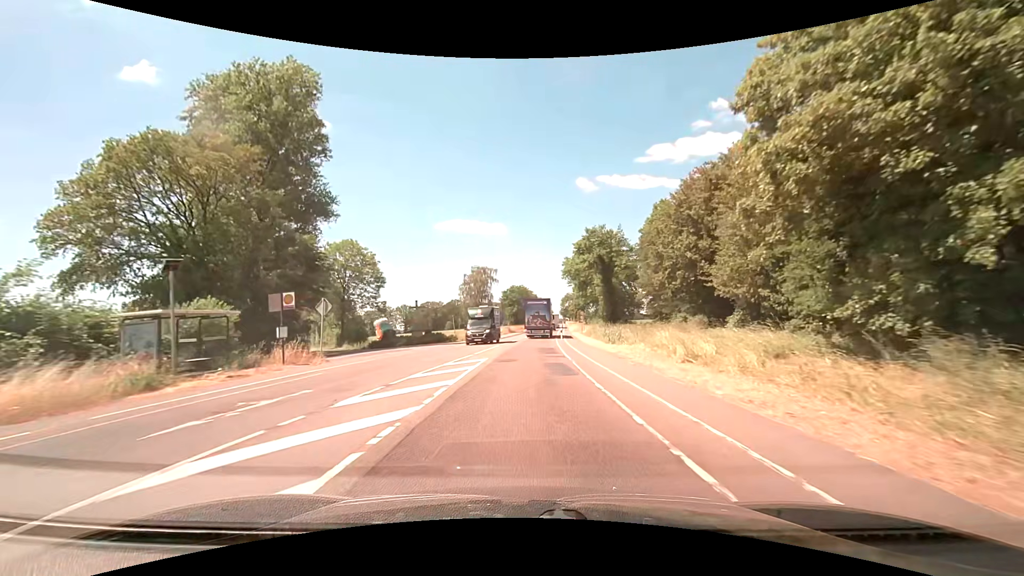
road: secondary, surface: asphalt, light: Day
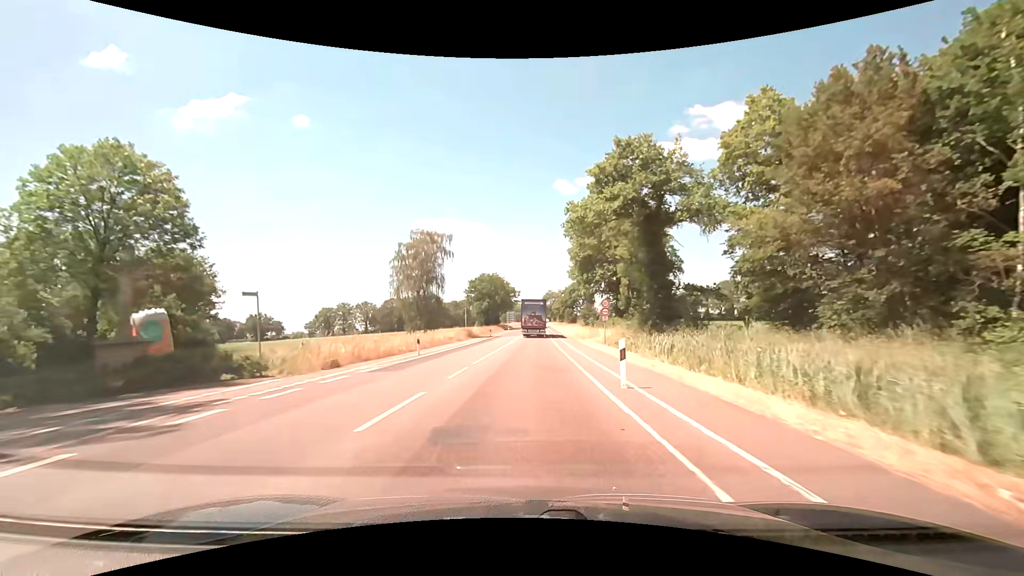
(+0.7, +37.1) m; +3°
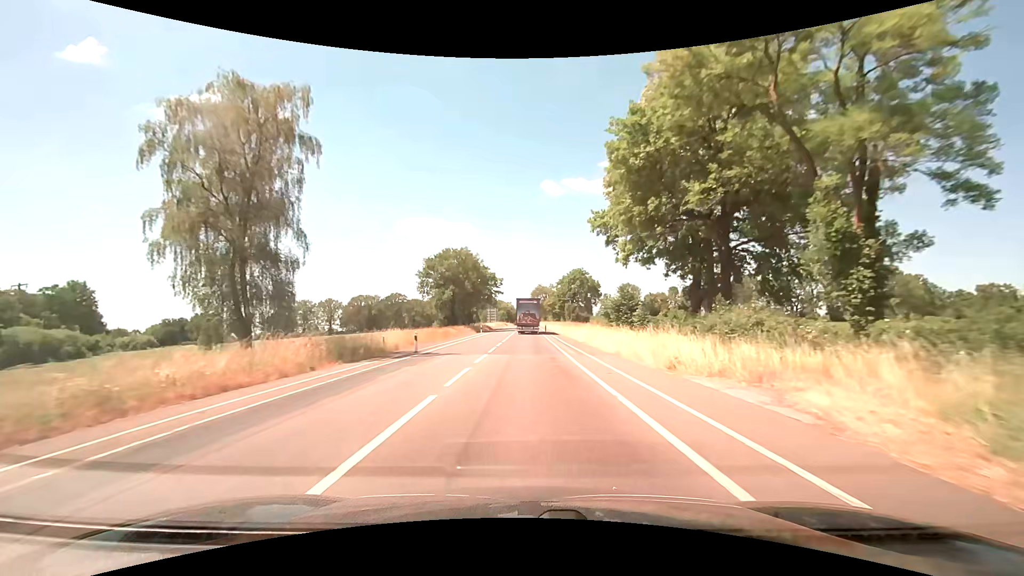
(+0.4, +37.8) m; +1°
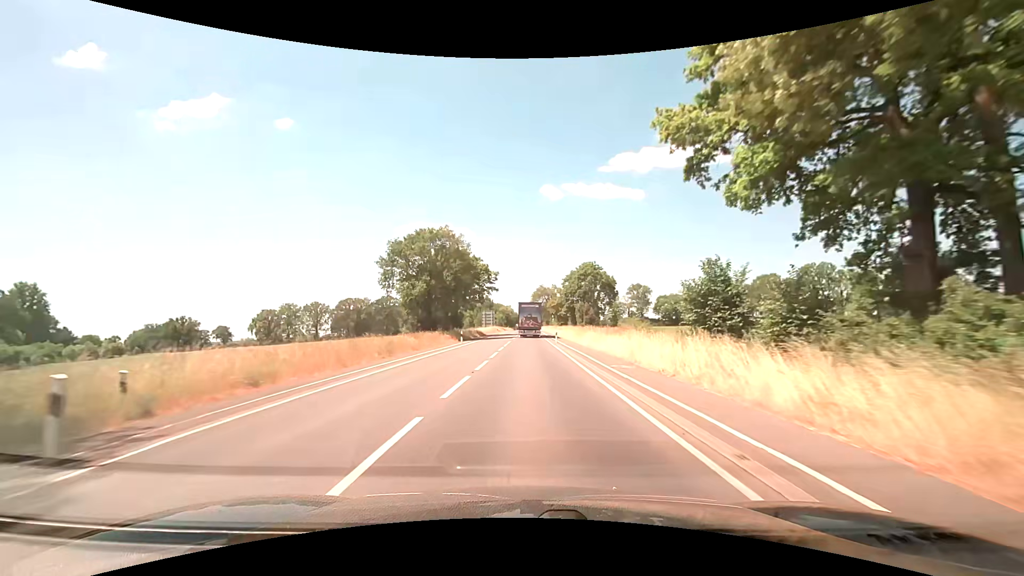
(0.0, +19.9) m; 0°
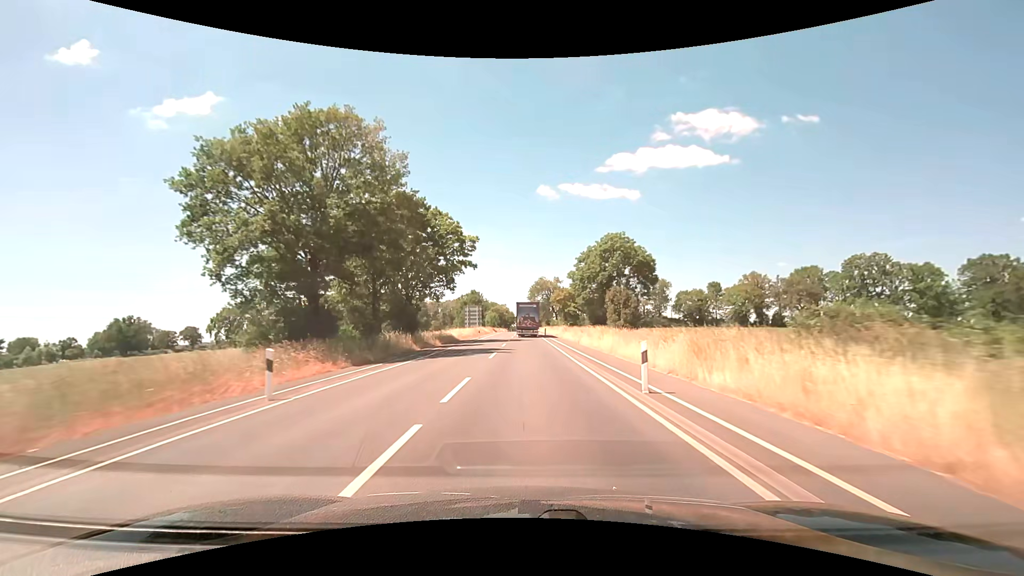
(0.0, +31.4) m; +1°
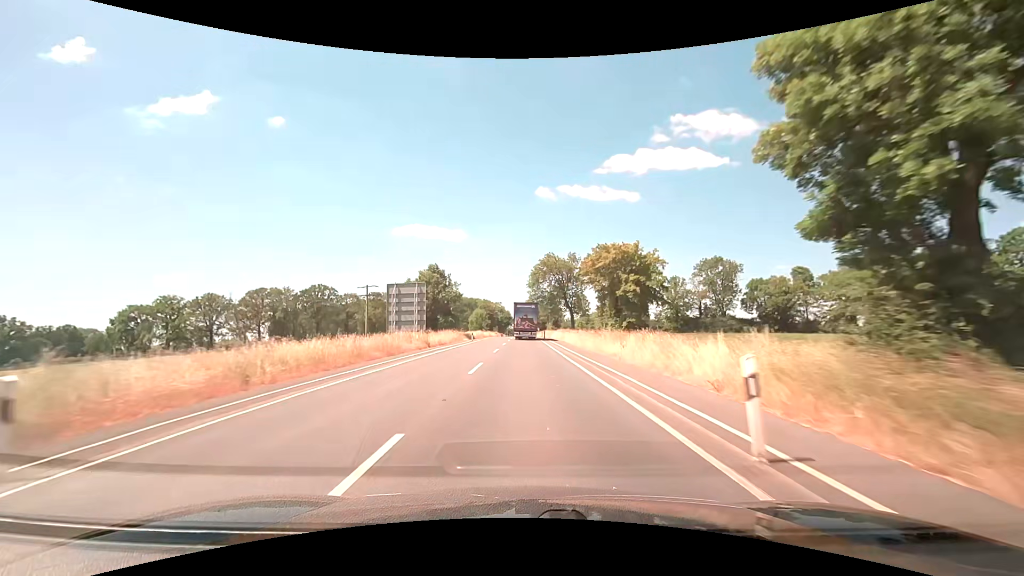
(-0.2, +55.5) m; 0°
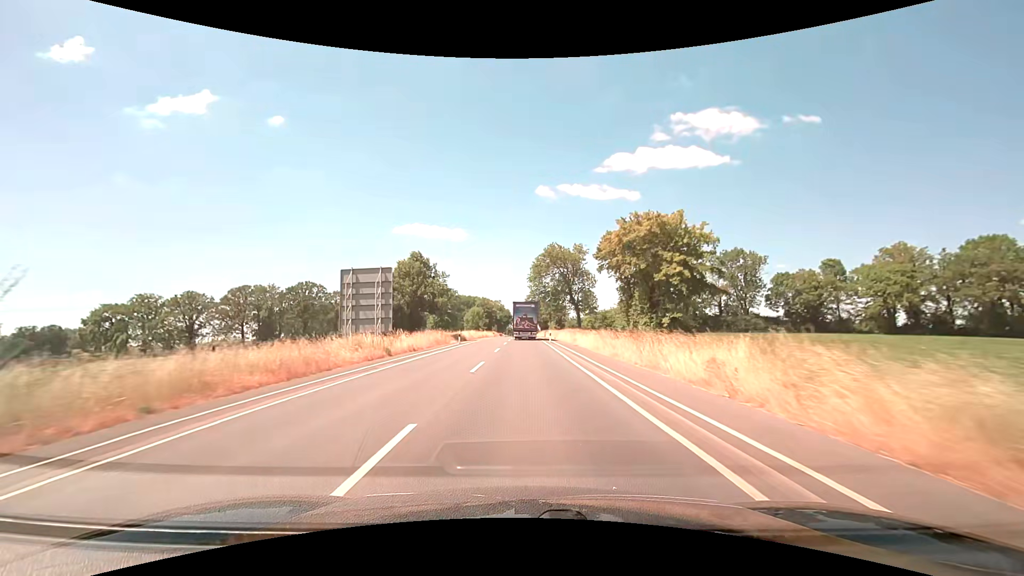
(0.0, +11.4) m; 0°
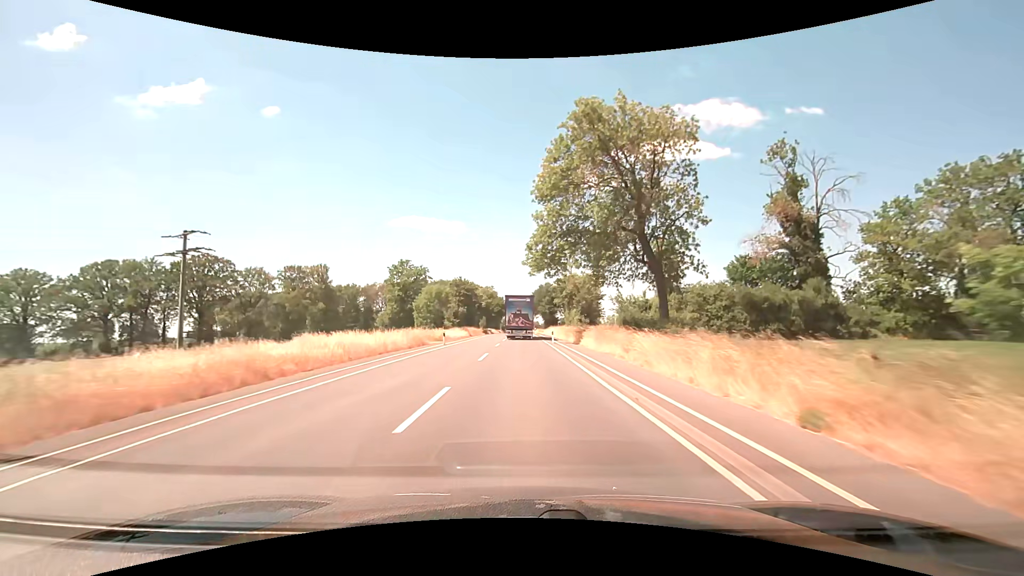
(+0.2, +57.1) m; 0°
(0, +10) (0, +20) (0, +30) (0, +40) (0, +50) (0, +60) (0, +70) (0, +80) (0, +90) (0, +100) m
